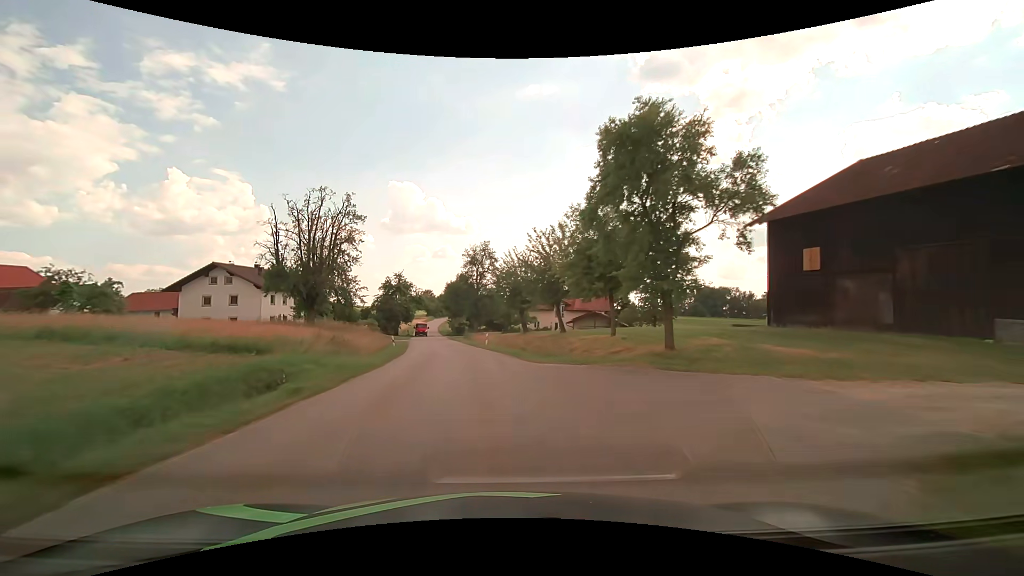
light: Day
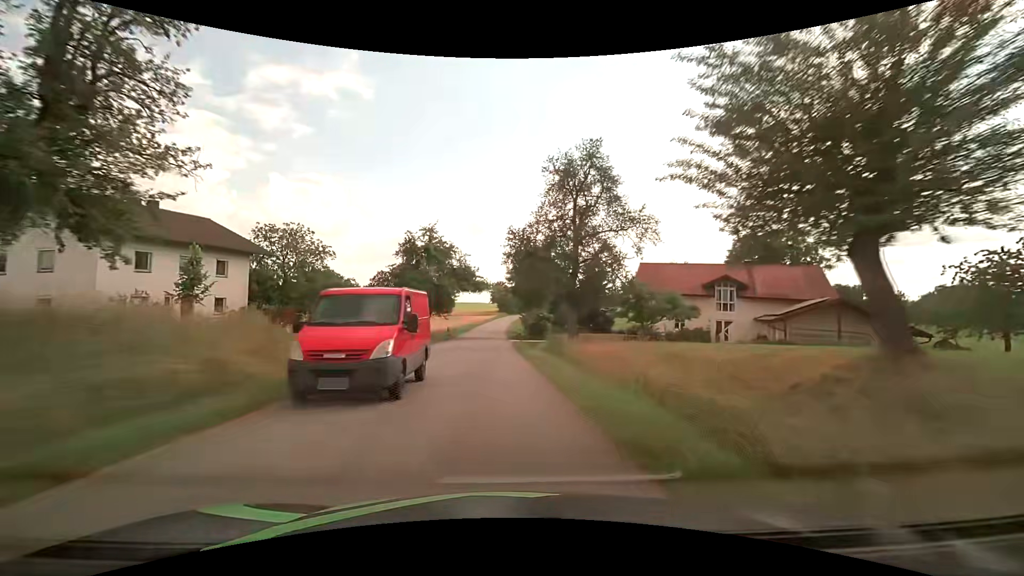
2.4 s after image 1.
(-3.5, +38.4) m; -9°
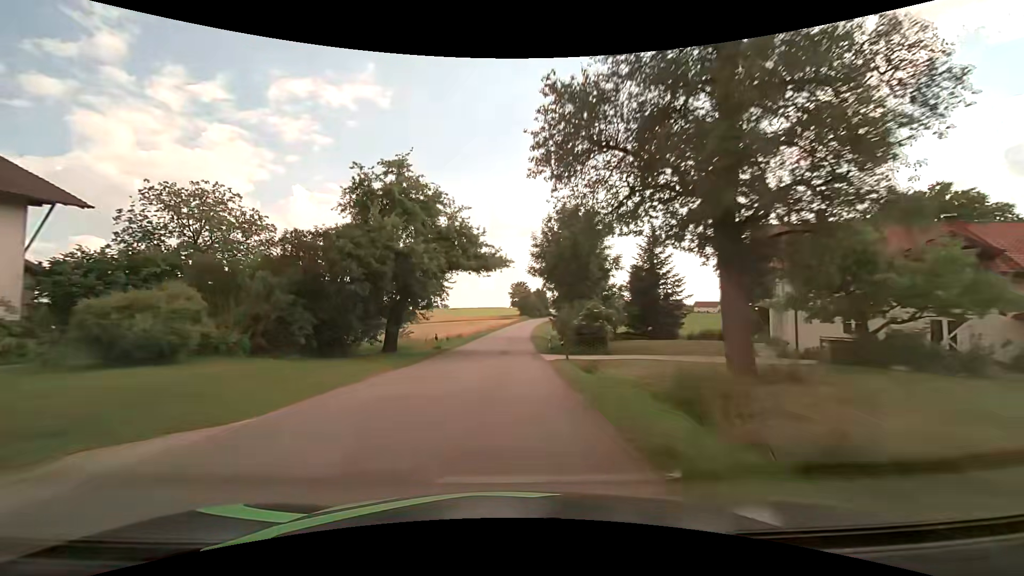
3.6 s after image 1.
(-0.4, +20.9) m; -3°
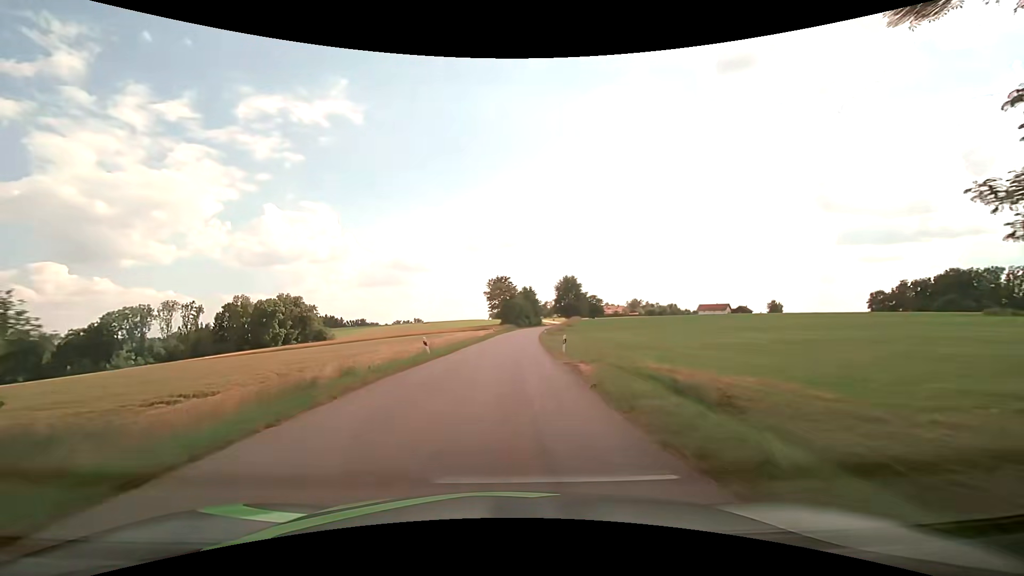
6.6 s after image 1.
(+0.7, +54.5) m; +2°
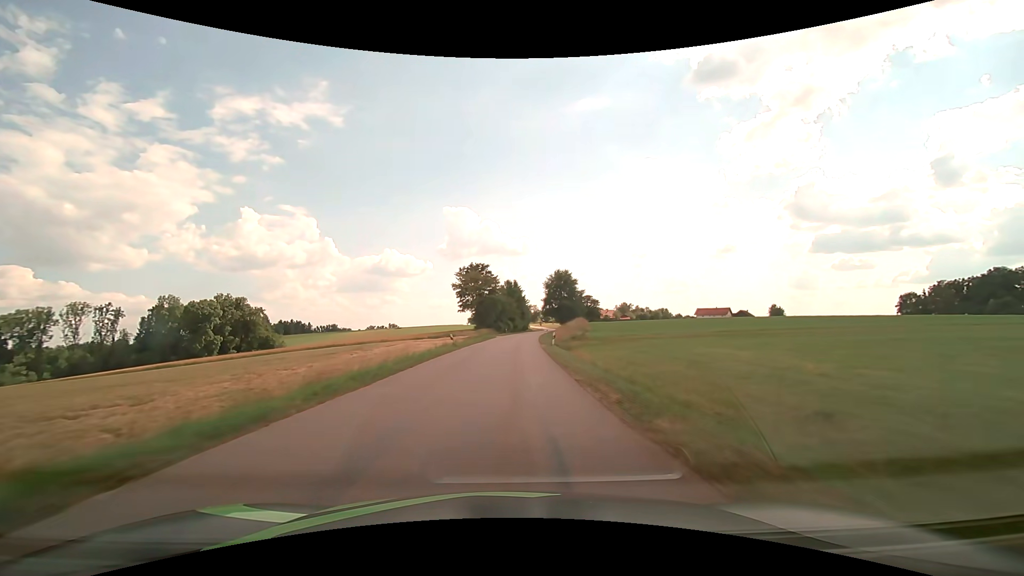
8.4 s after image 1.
(+1.0, +34.3) m; +3°
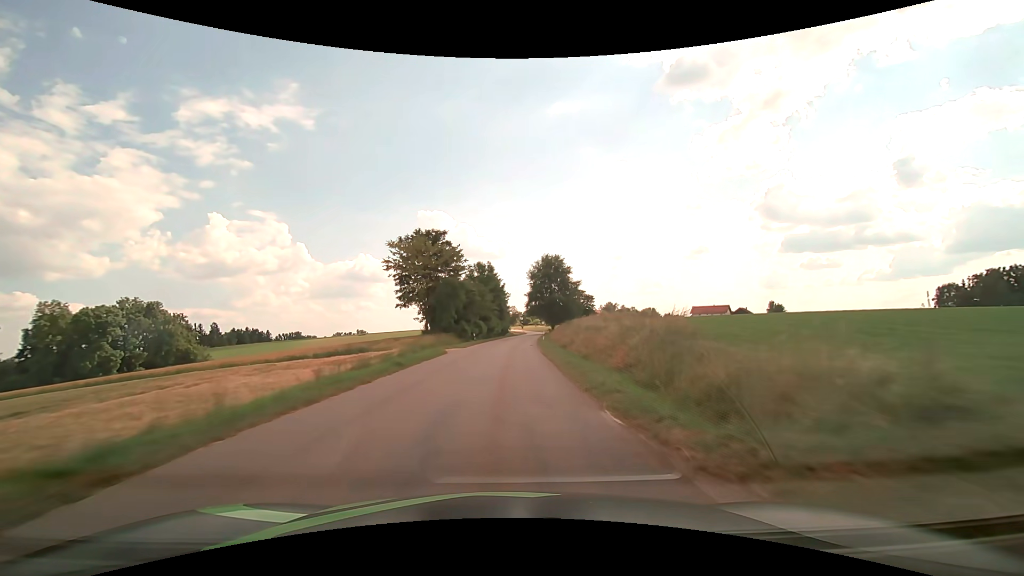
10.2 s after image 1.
(+0.8, +35.5) m; +3°
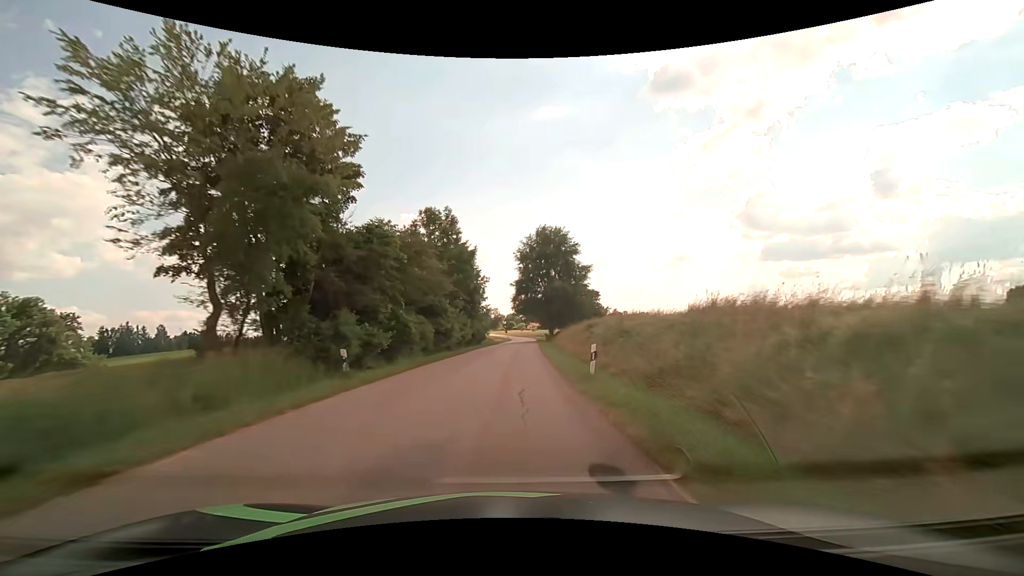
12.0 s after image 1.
(+0.8, +36.2) m; +2°
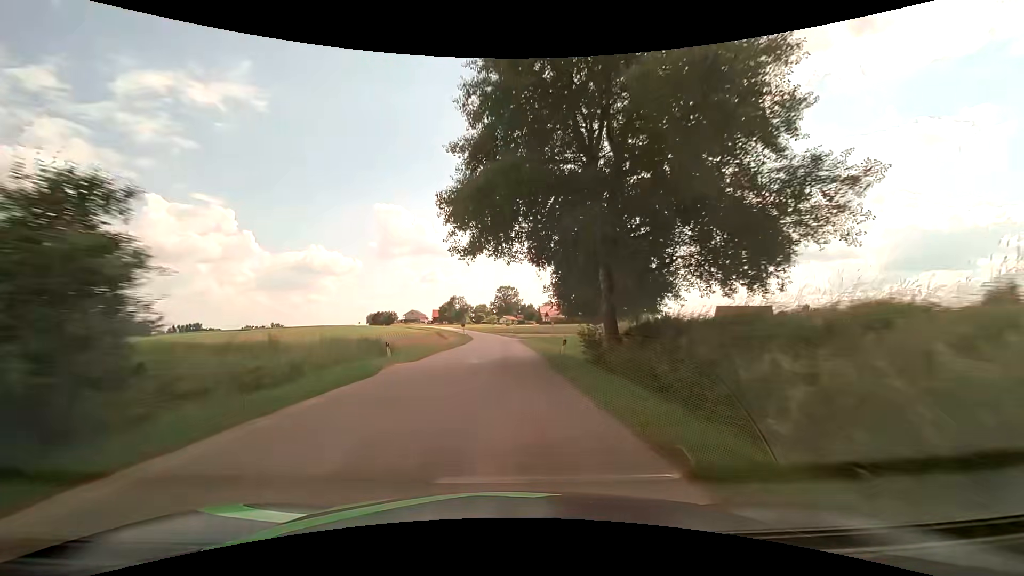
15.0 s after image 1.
(+2.2, +60.0) m; +3°
(0, +10) (0, +20) (0, +30) (0, +40) (0, +50) (-1, +60) (-1, +70) (-1, +80) (-2, +90) (-3, +100) m
